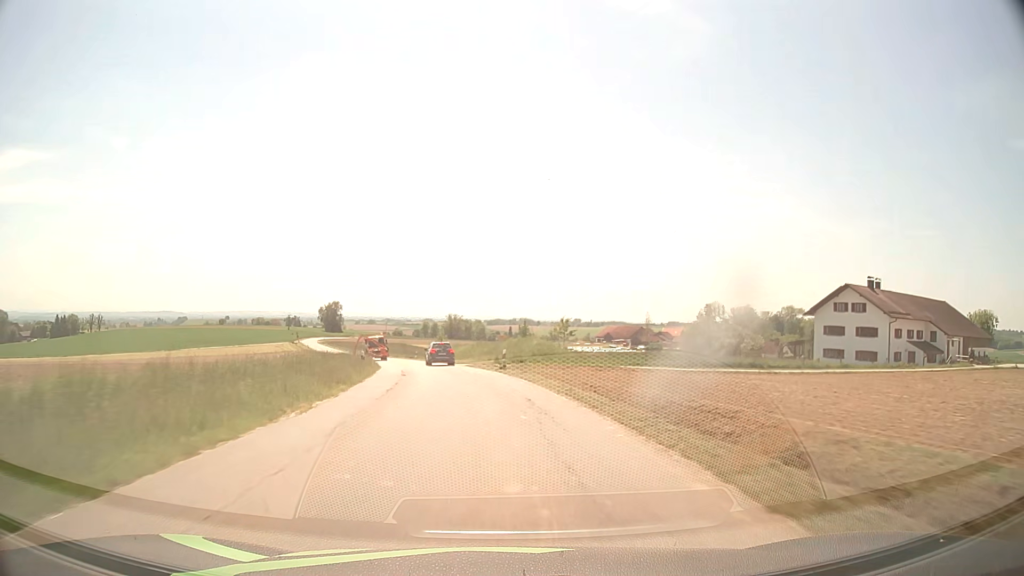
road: tertiary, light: Day
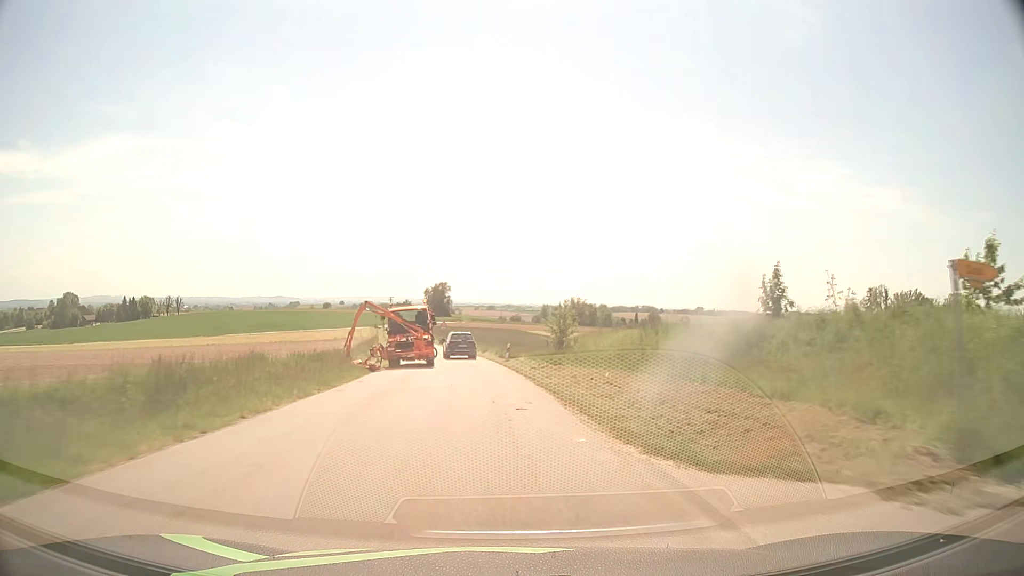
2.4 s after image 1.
(-4.4, +45.3) m; -10°
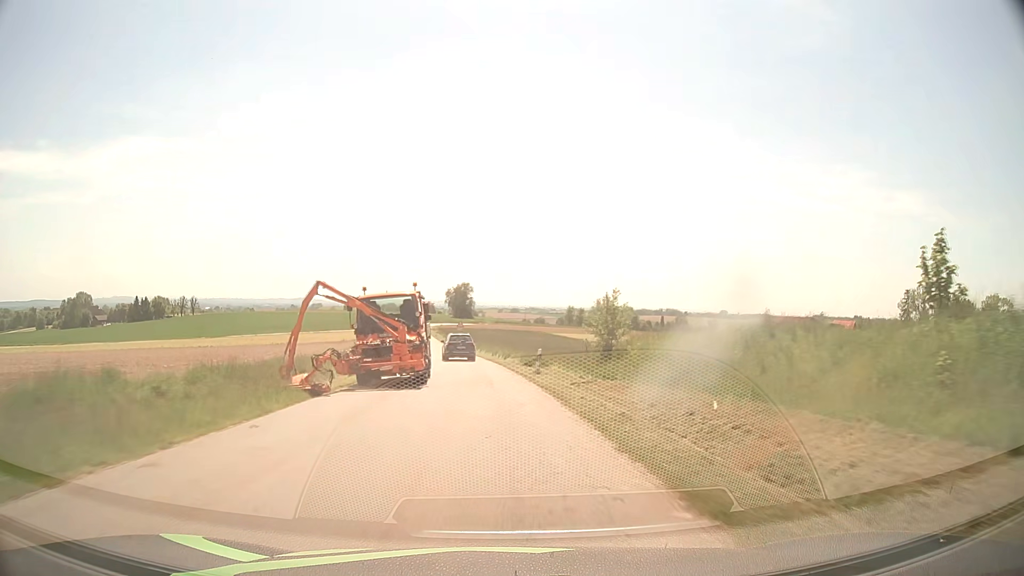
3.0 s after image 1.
(-0.2, +11.0) m; -2°
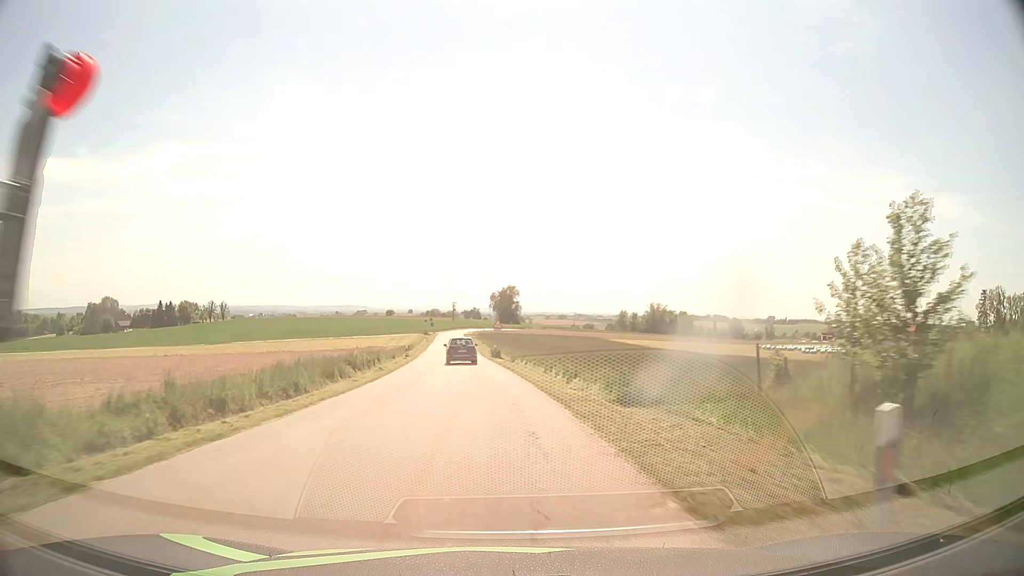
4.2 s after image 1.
(-0.6, +22.1) m; -4°
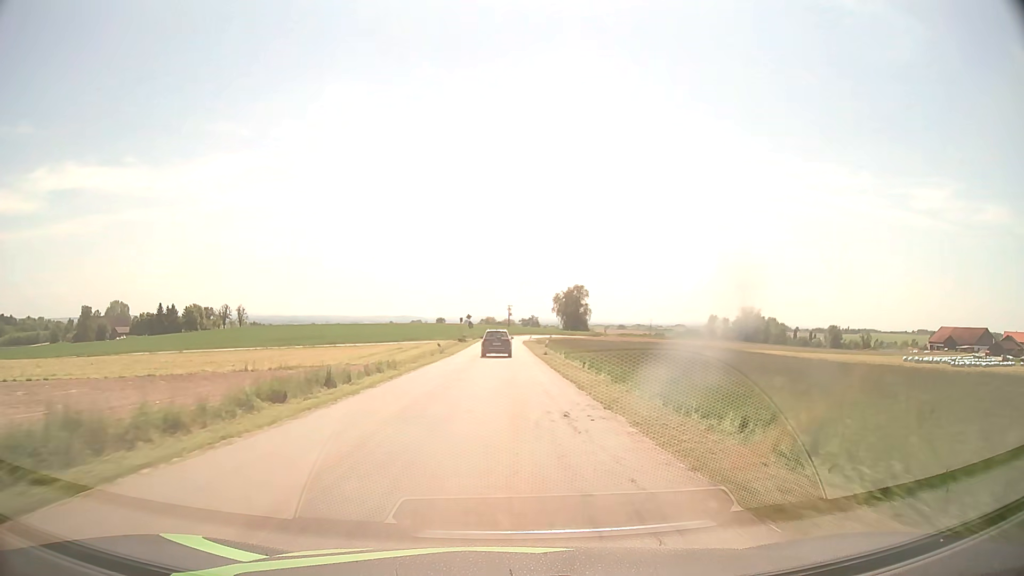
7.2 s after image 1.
(-4.1, +58.1) m; -5°
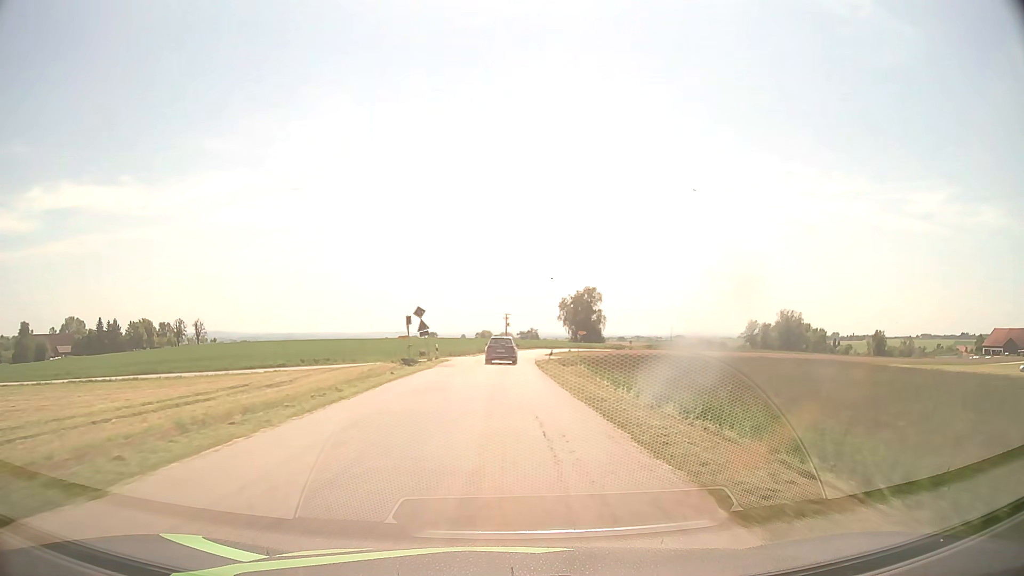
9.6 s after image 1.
(+0.1, +48.3) m; 0°
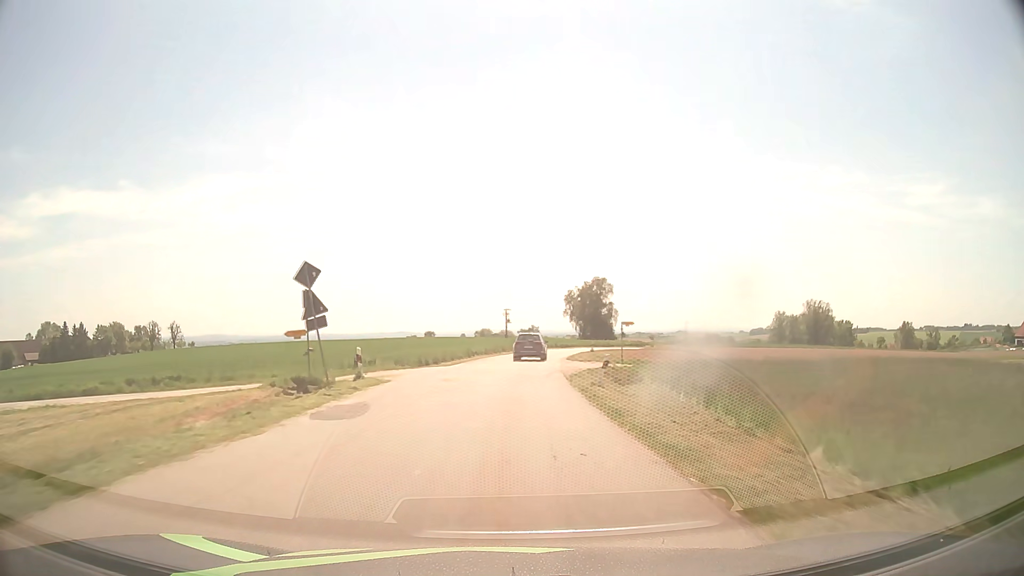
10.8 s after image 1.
(0.0, +24.2) m; 0°
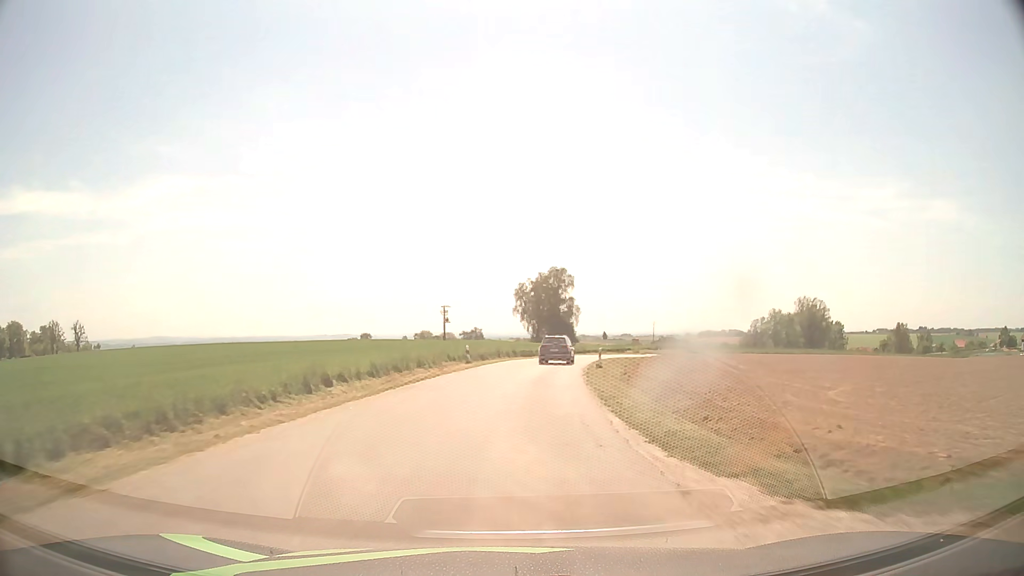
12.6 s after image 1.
(+1.0, +35.9) m; +5°
(0, +10) (+1, +20) (+2, +30) (+3, +40) (+5, +50) (+7, +59) (+10, +69) (+14, +78) (+18, +87) (+23, +96) m
